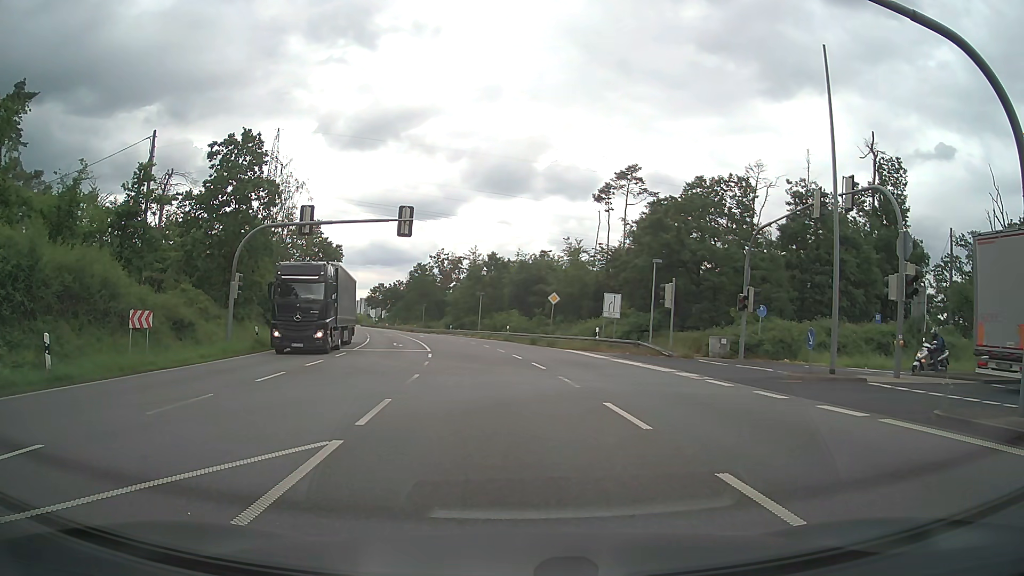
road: primary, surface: asphalt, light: Day
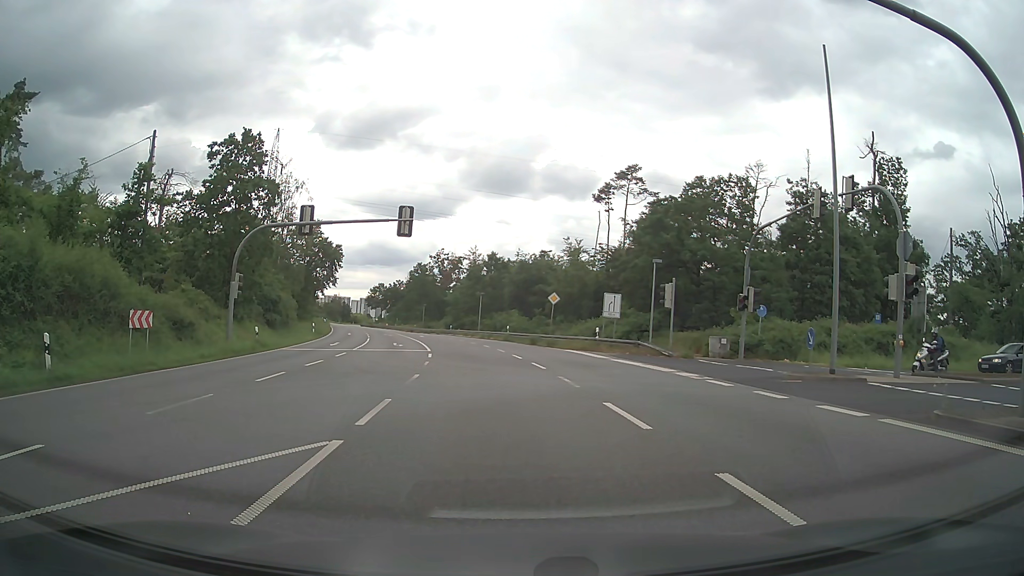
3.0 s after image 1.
(0.0, 0.0) m; 0°
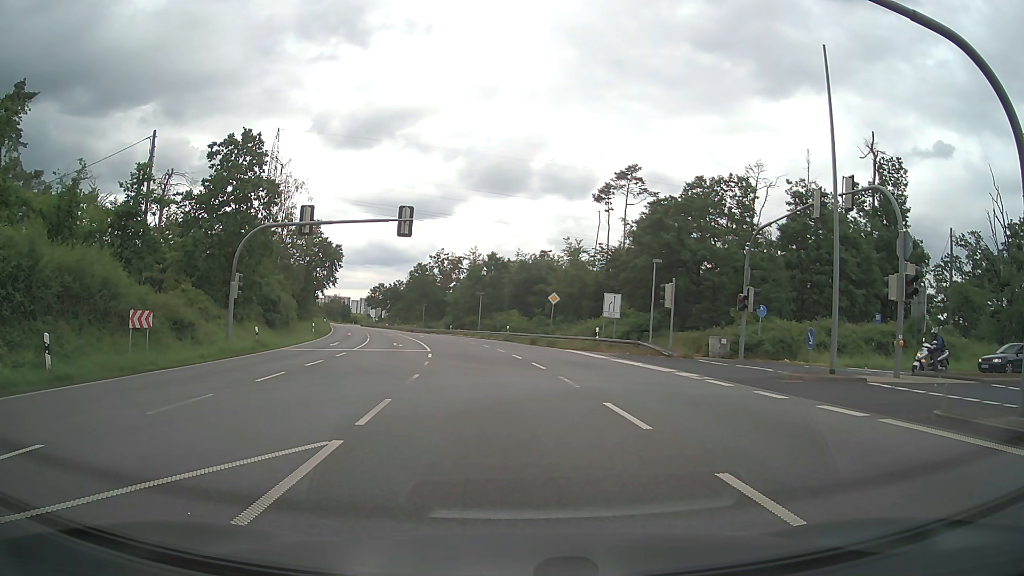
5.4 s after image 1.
(0.0, 0.0) m; 0°
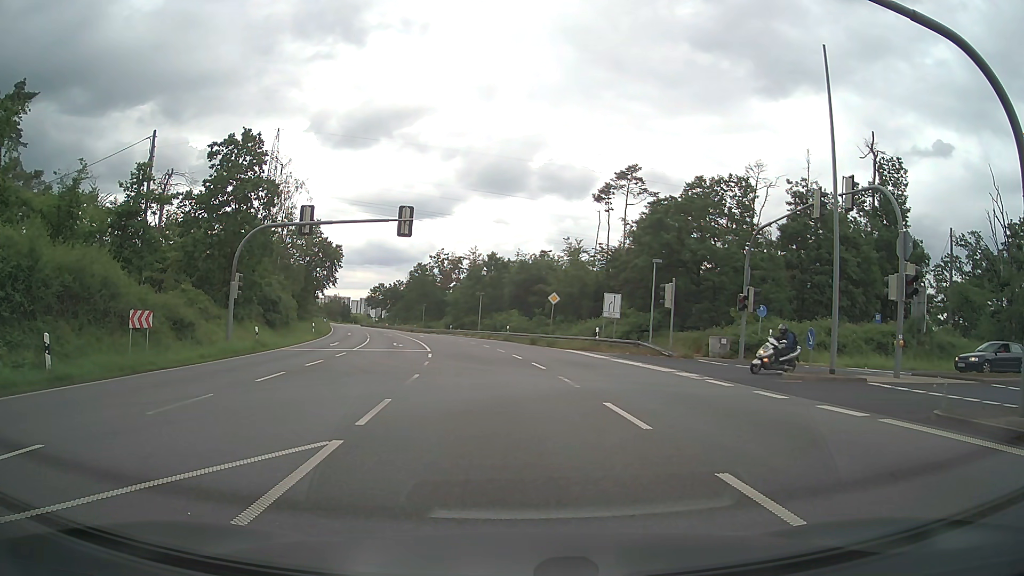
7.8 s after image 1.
(0.0, 0.0) m; 0°
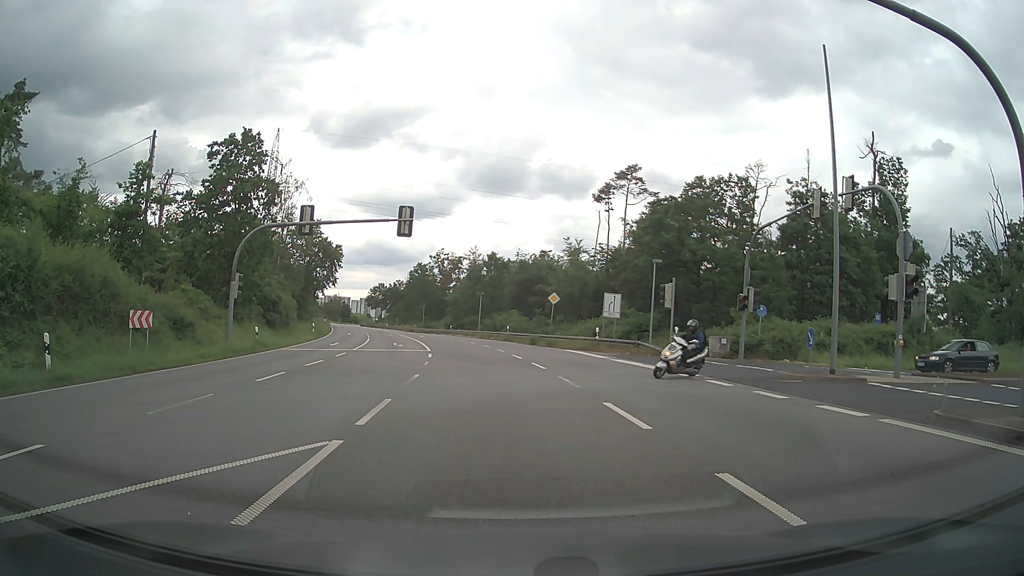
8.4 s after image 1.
(0.0, 0.0) m; 0°
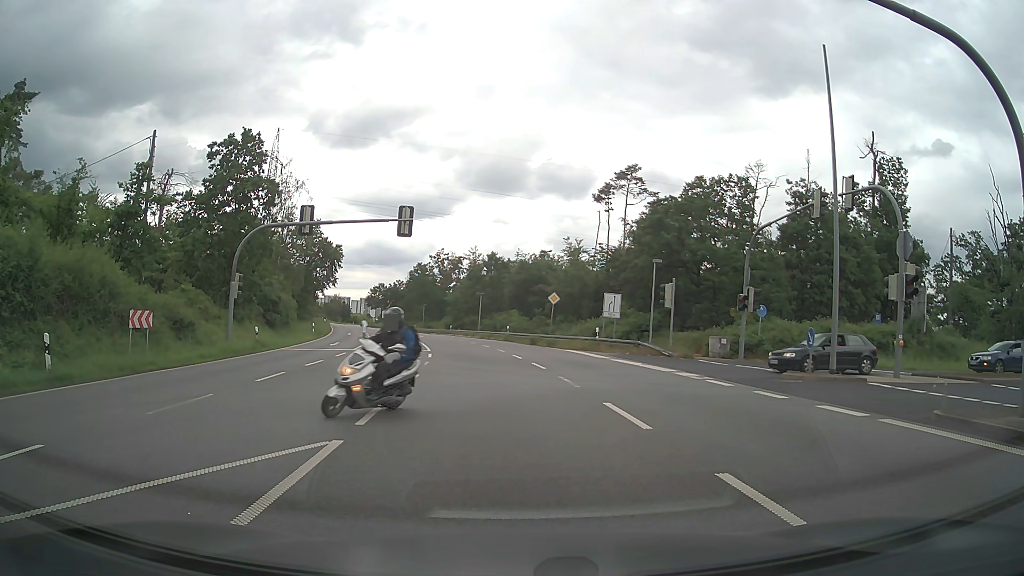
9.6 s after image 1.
(0.0, 0.0) m; 0°
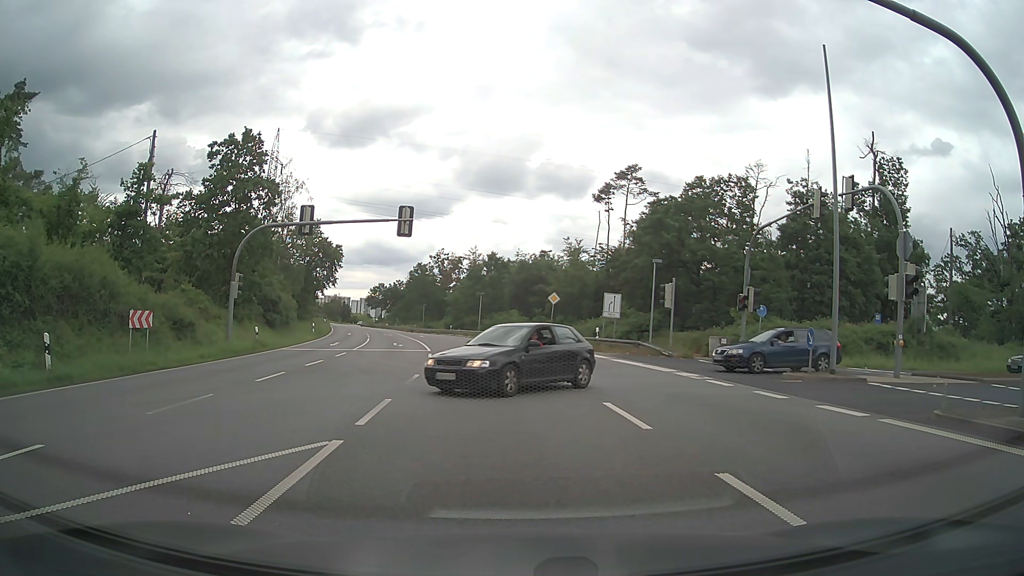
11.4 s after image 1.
(0.0, 0.0) m; 0°
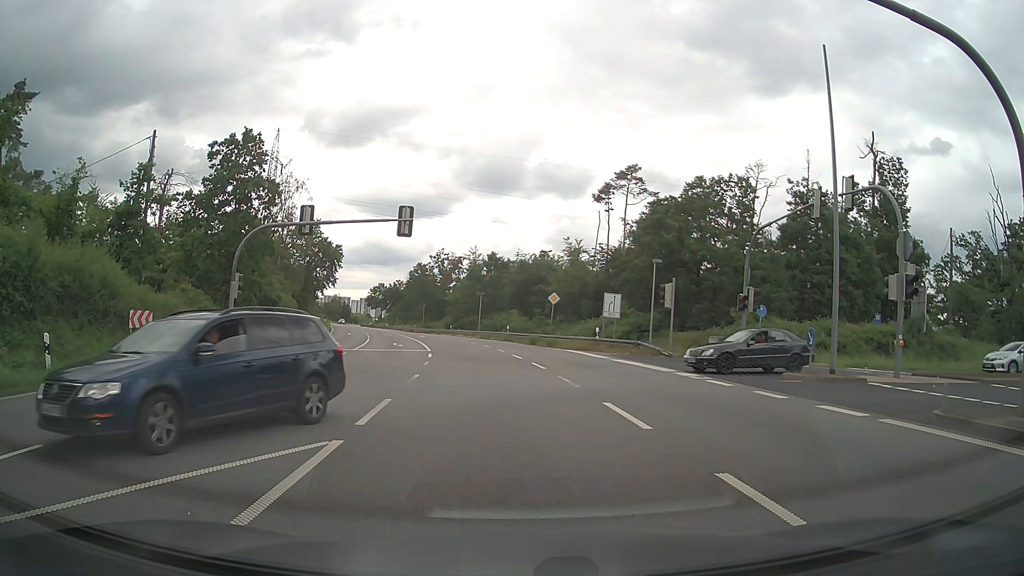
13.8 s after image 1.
(0.0, 0.0) m; 0°
